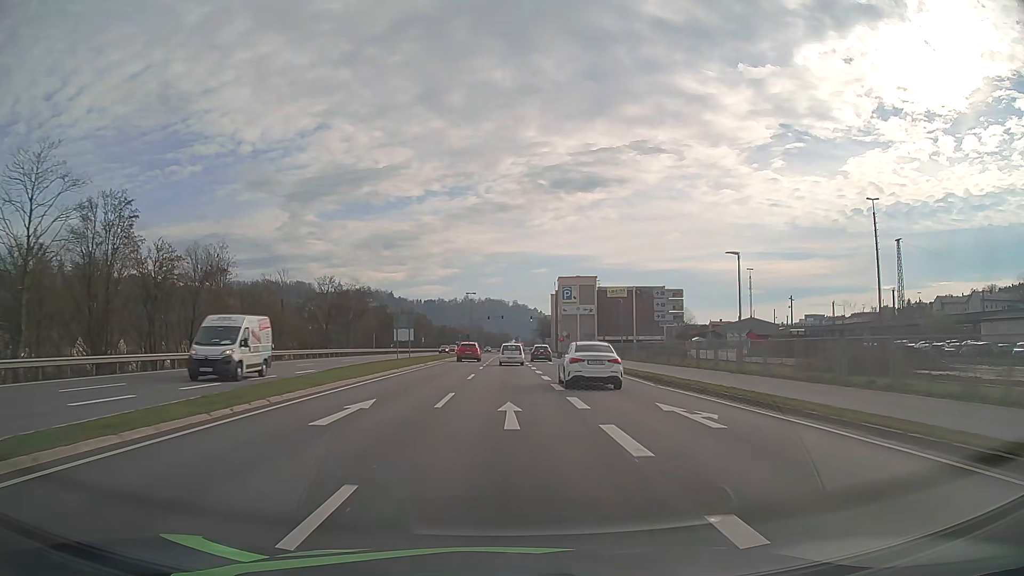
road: primary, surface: asphalt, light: Day
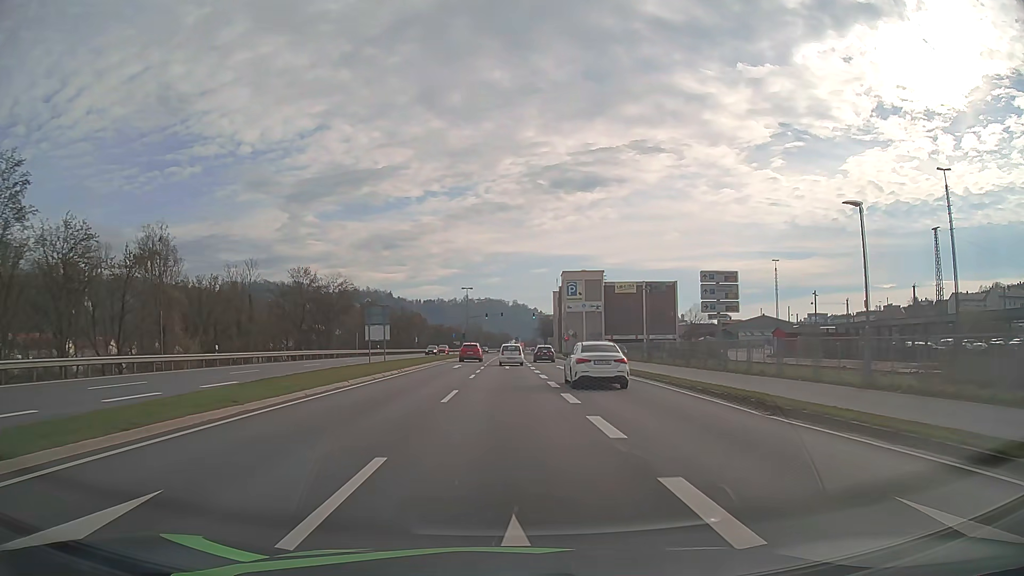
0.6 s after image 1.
(0.0, +10.4) m; 0°
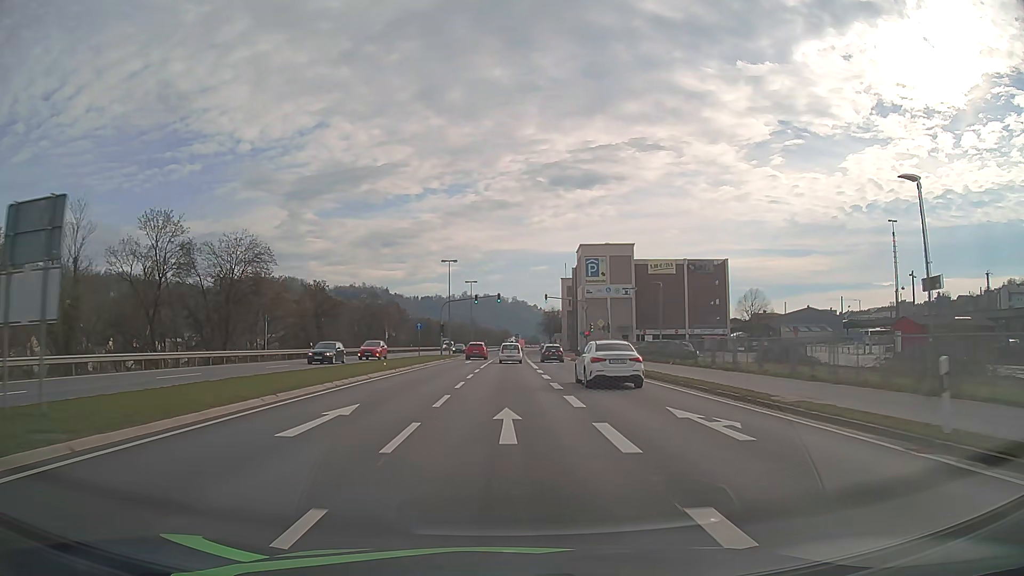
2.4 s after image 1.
(0.0, +31.4) m; 0°
